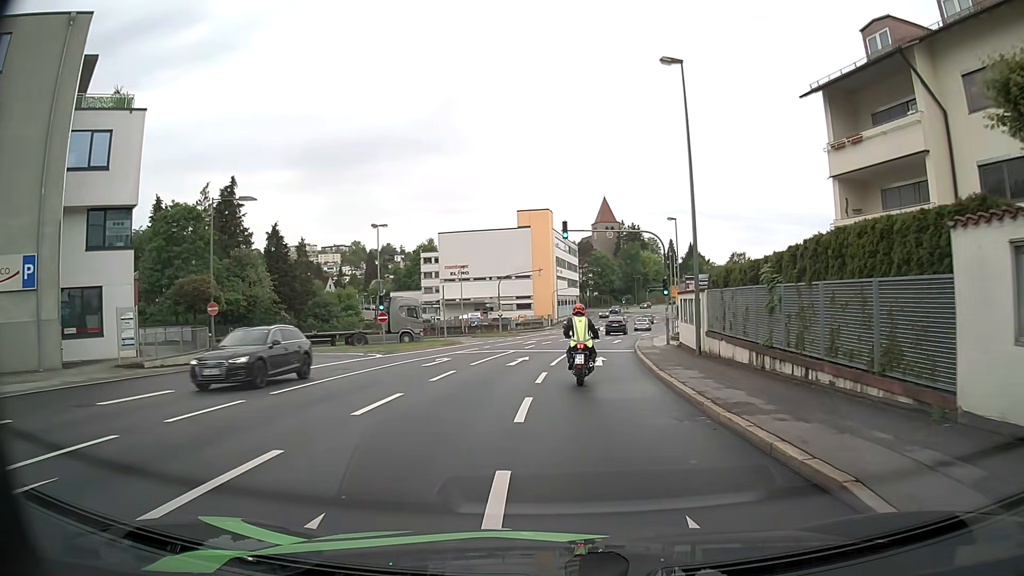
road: tertiary_link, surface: asphalt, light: Day
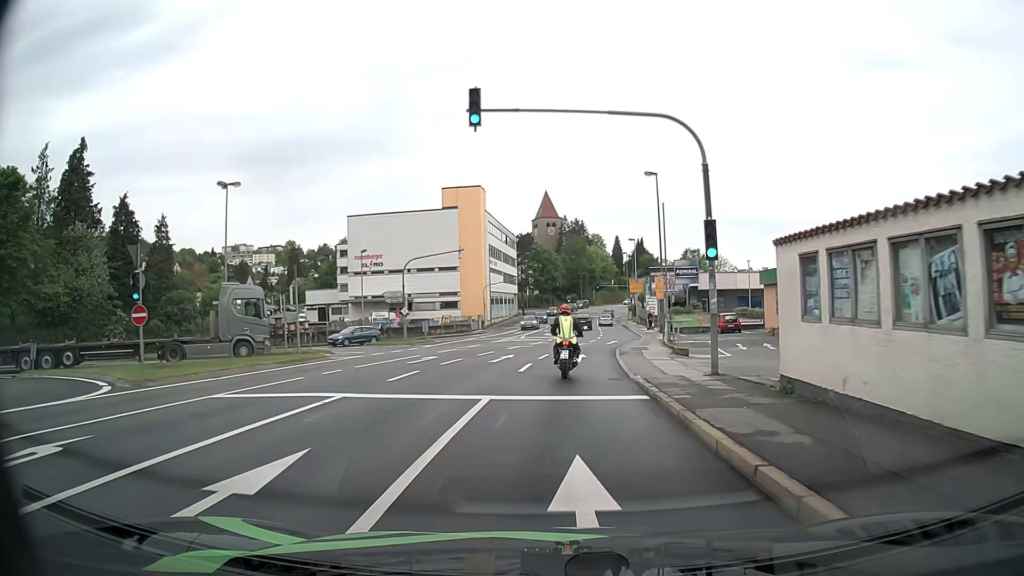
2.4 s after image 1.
(+0.7, +19.6) m; +5°
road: tertiary
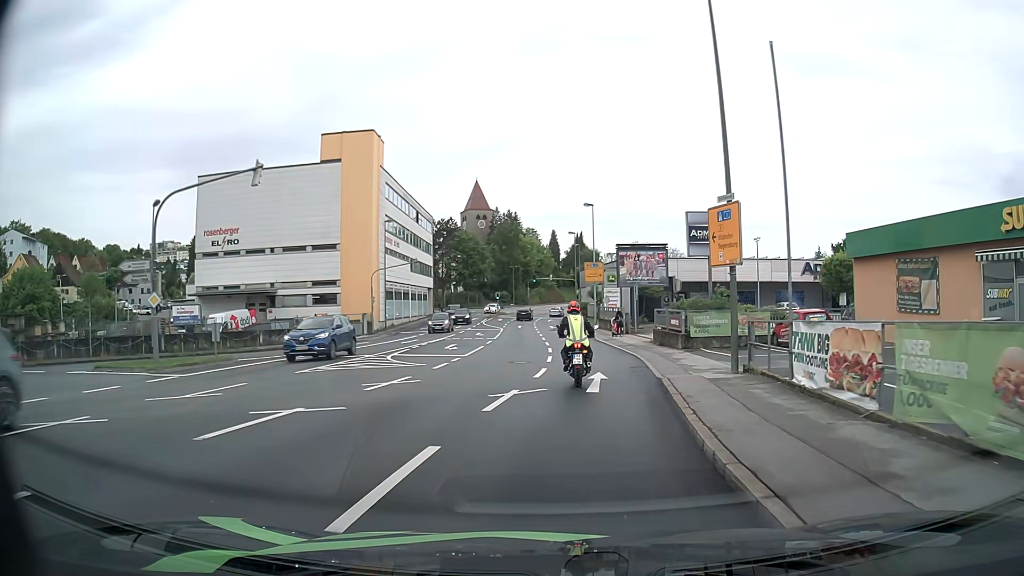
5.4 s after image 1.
(+1.0, +26.2) m; +6°
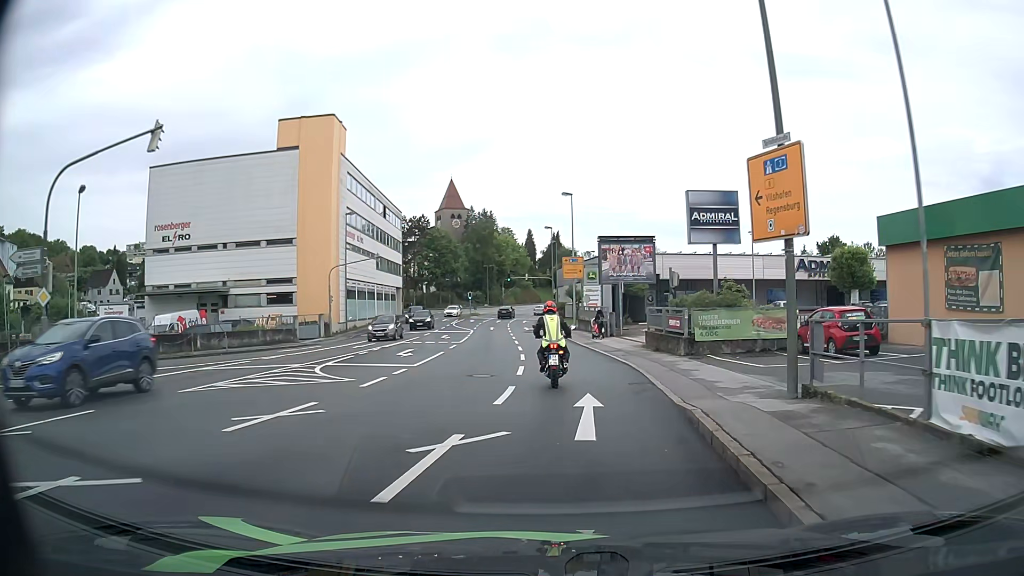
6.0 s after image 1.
(+0.1, +5.2) m; +1°
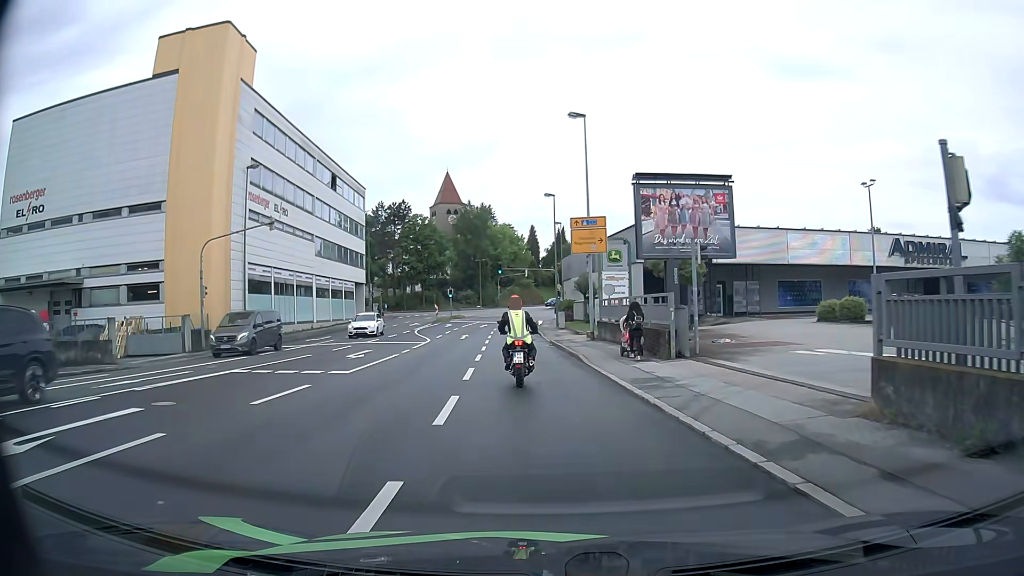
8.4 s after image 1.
(+0.5, +20.5) m; 0°
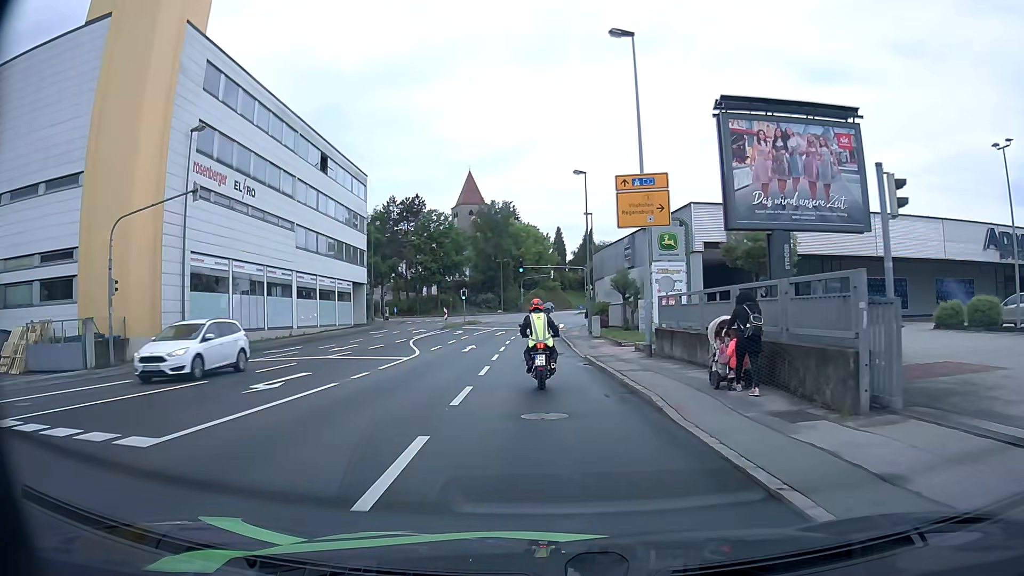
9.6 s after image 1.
(-0.1, +9.8) m; -2°
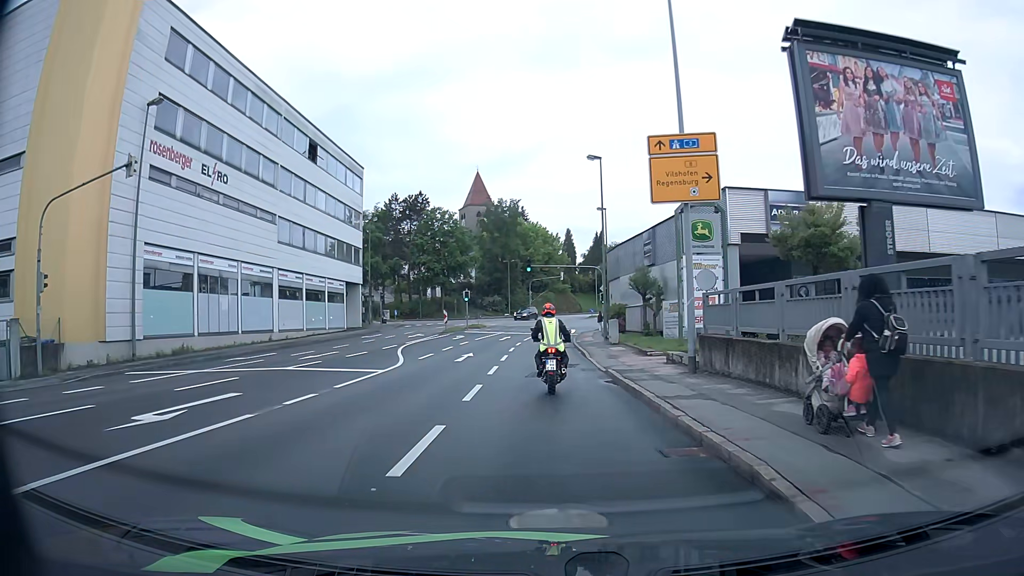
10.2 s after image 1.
(0.0, +4.9) m; -1°
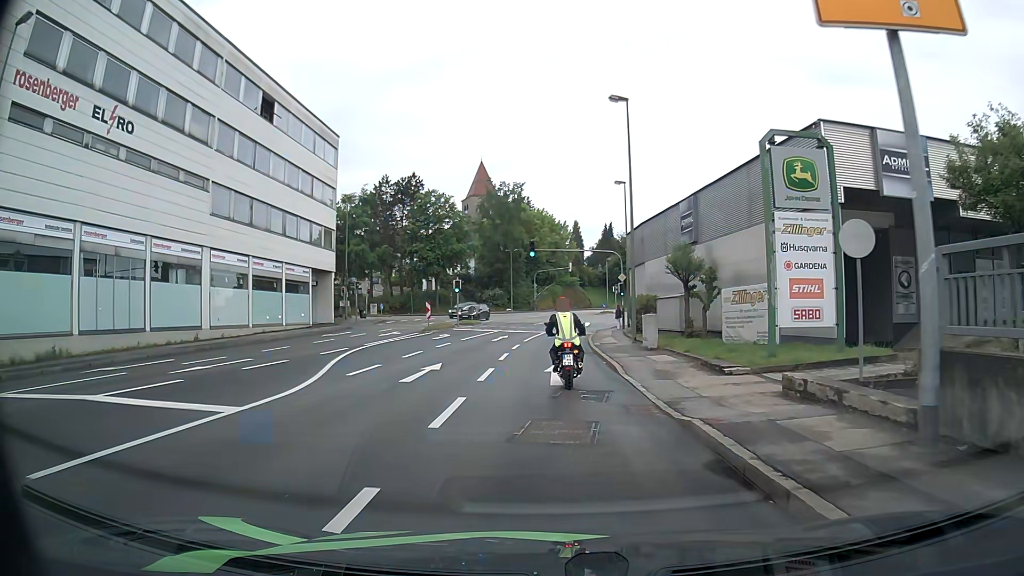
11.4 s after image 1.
(0.0, +9.7) m; 0°
